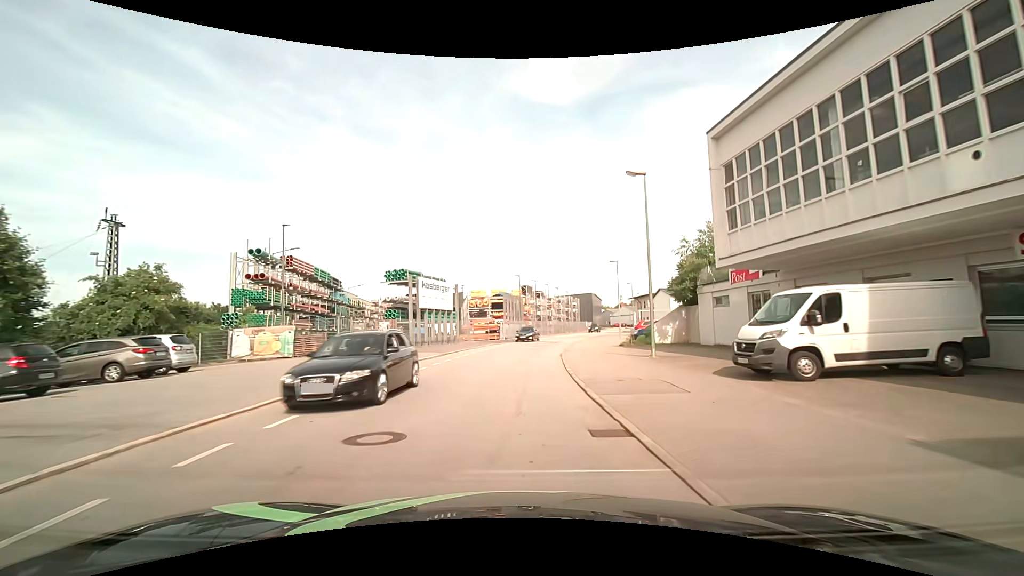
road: residential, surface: asphalt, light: Day
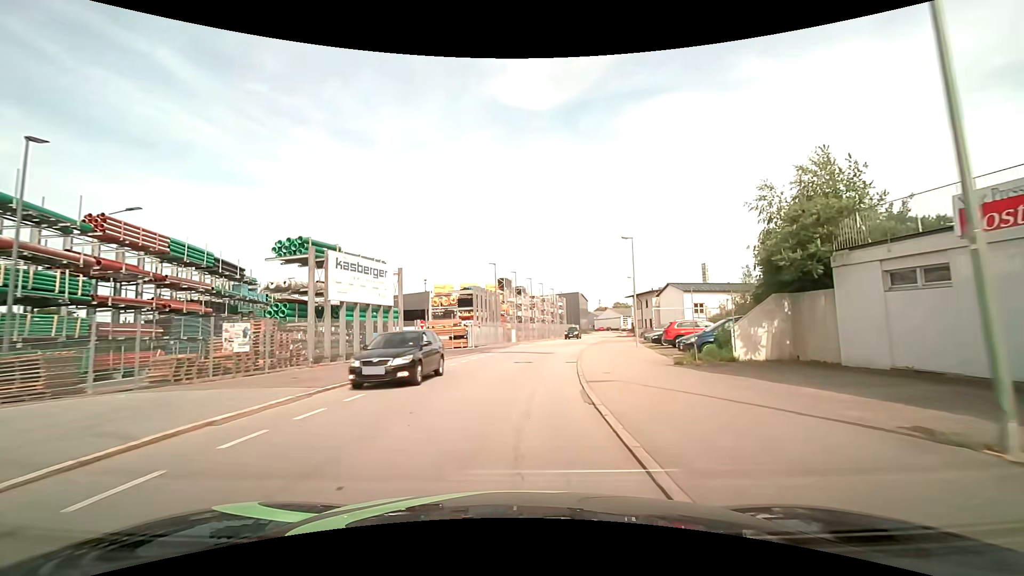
(+0.2, +15.2) m; +2°
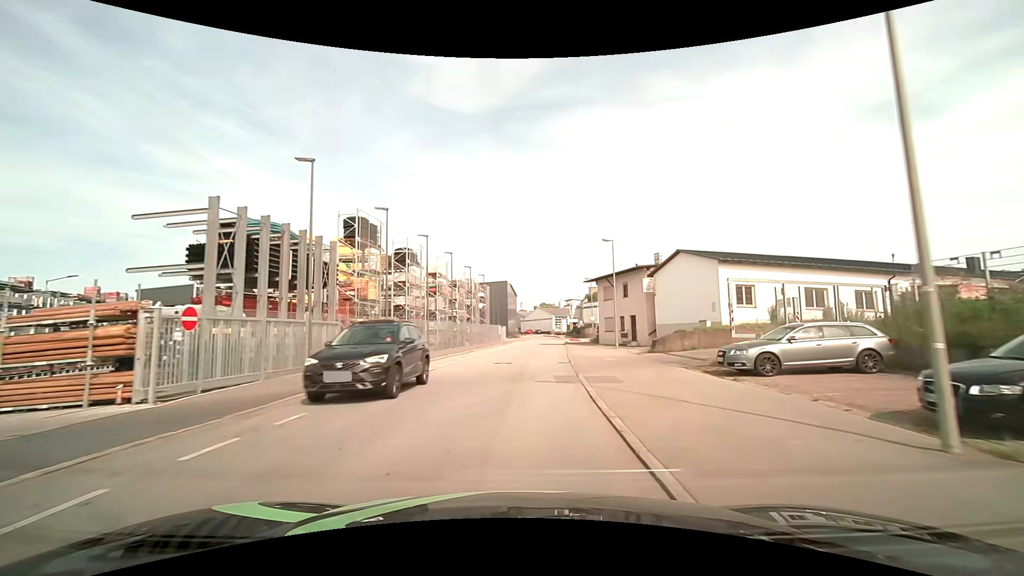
(+2.5, +30.1) m; +9°
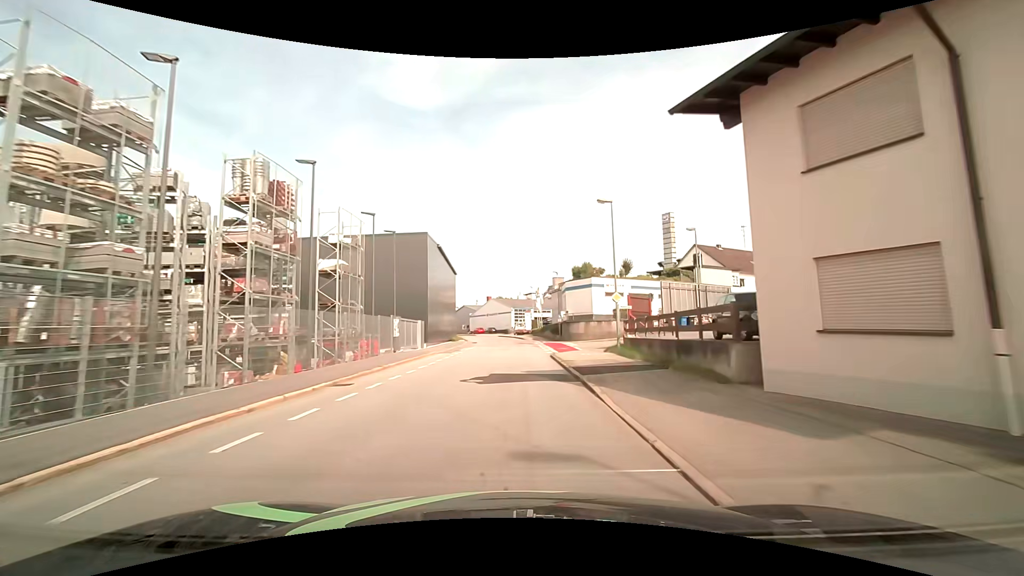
(+2.3, +37.9) m; +5°
(0, +10) (0, +20) (0, +30) (+1, +40) (0, +50) (0, +60) (0, +70) (-2, +80) (-4, +90) (-6, +99) m
